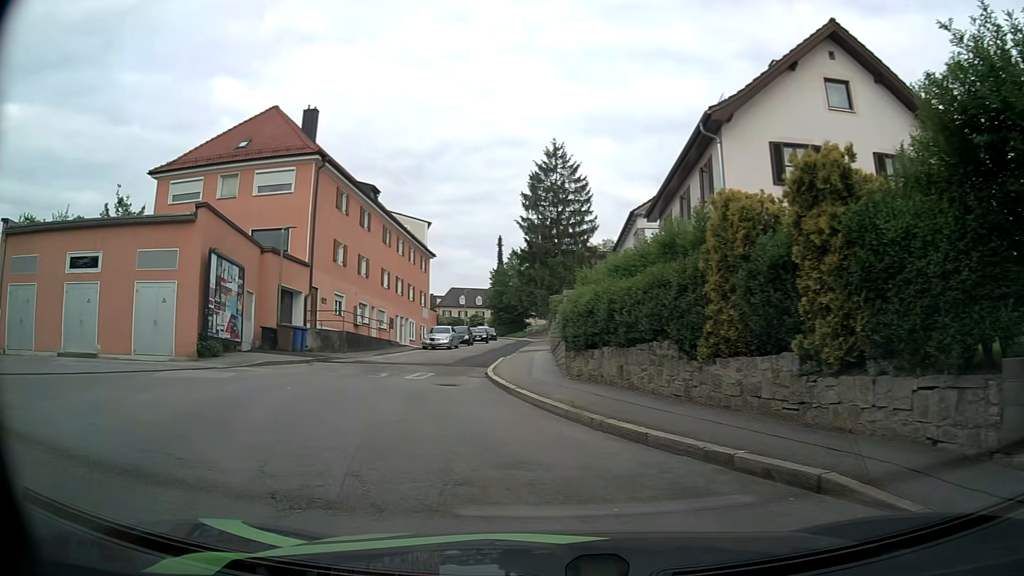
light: Day
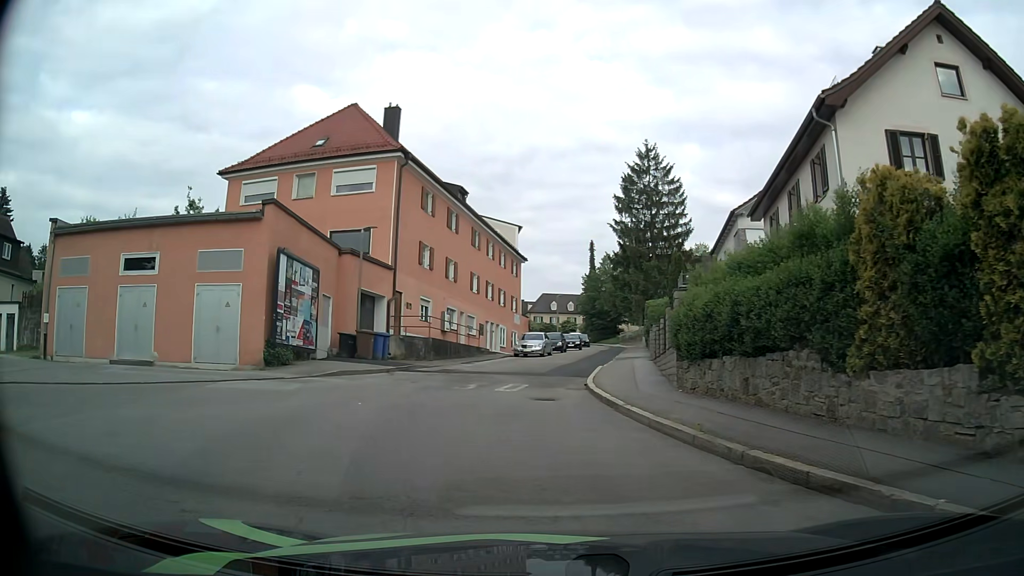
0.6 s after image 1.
(-0.1, +1.9) m; -7°
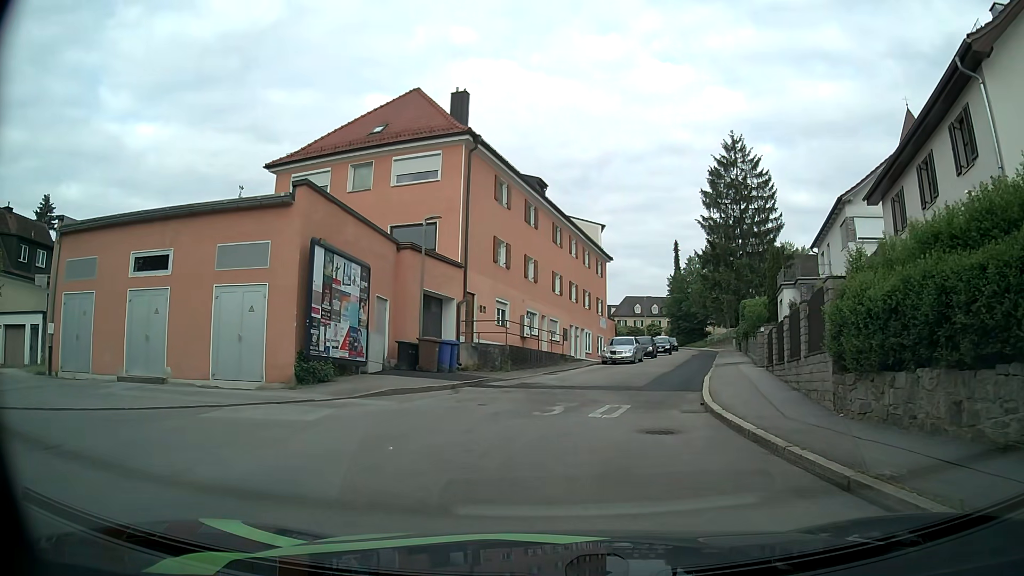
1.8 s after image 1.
(-0.4, +3.9) m; -8°
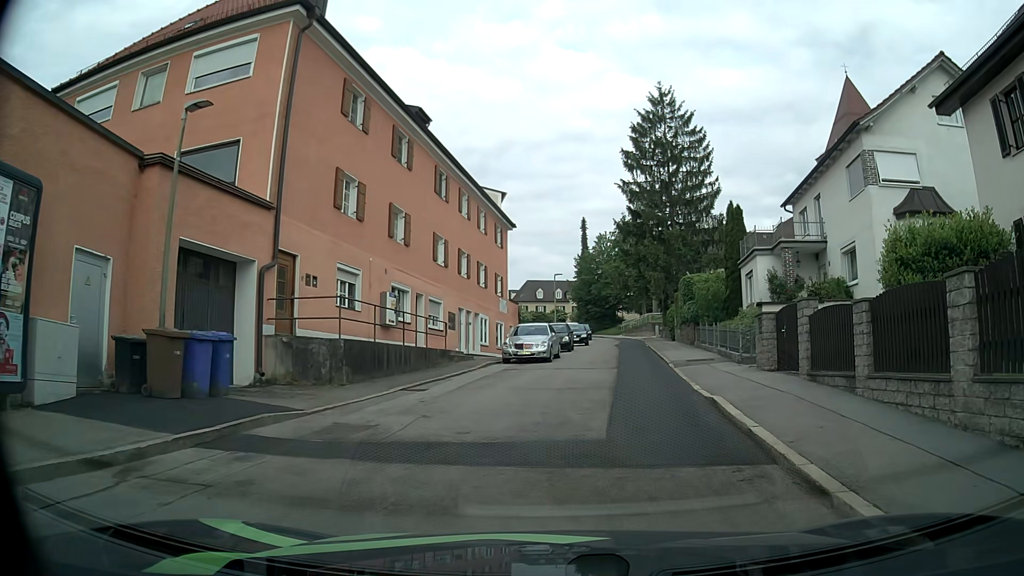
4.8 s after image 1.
(+0.5, +11.1) m; +8°
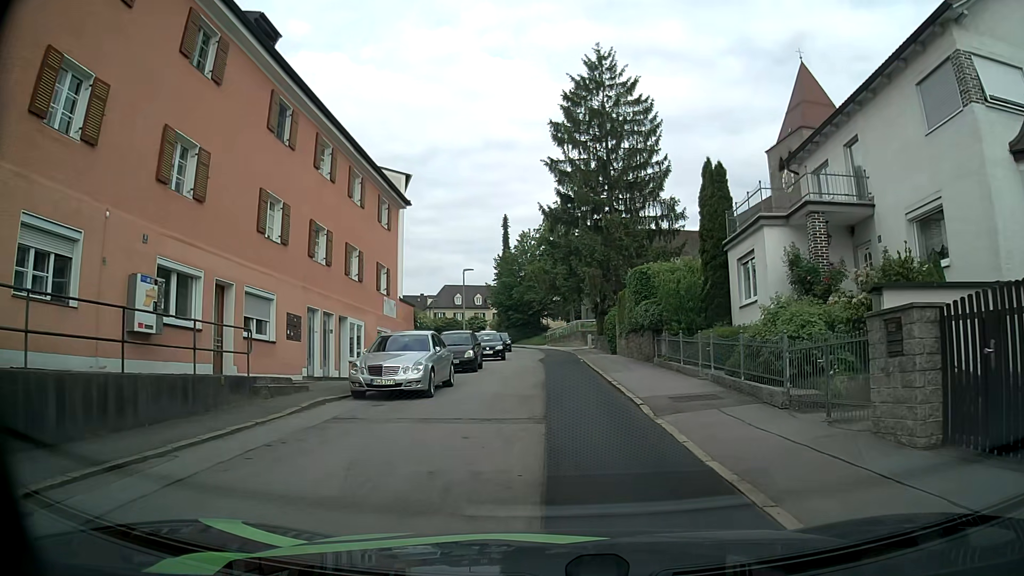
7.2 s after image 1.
(+0.8, +10.4) m; +6°
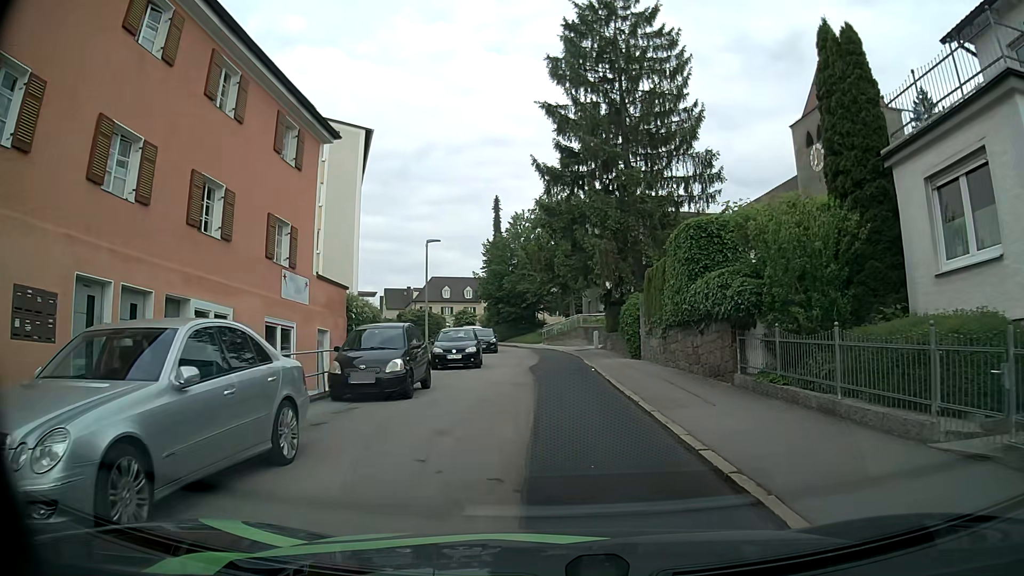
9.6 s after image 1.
(+0.2, +11.0) m; +1°
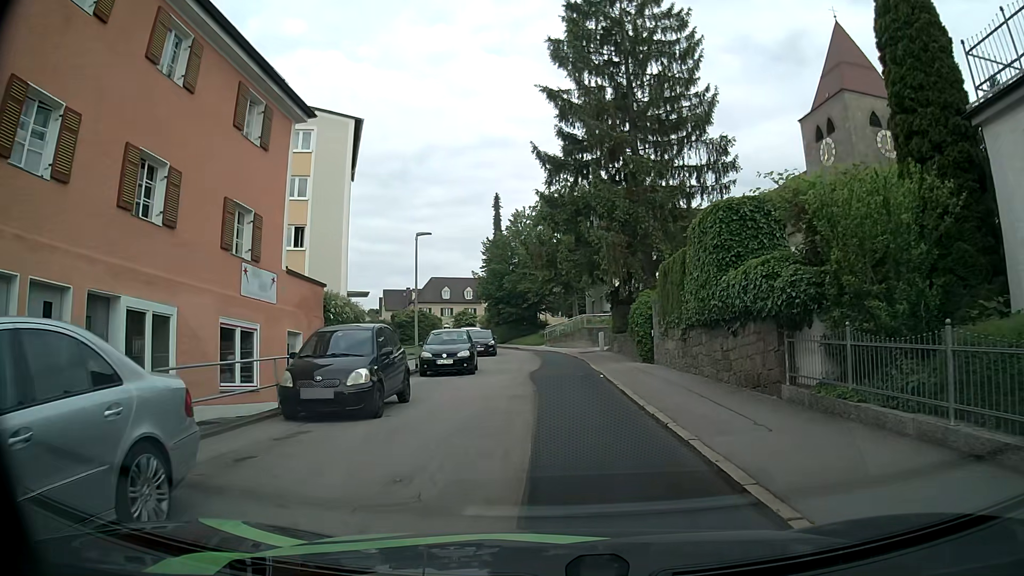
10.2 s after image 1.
(0.0, +2.7) m; +1°
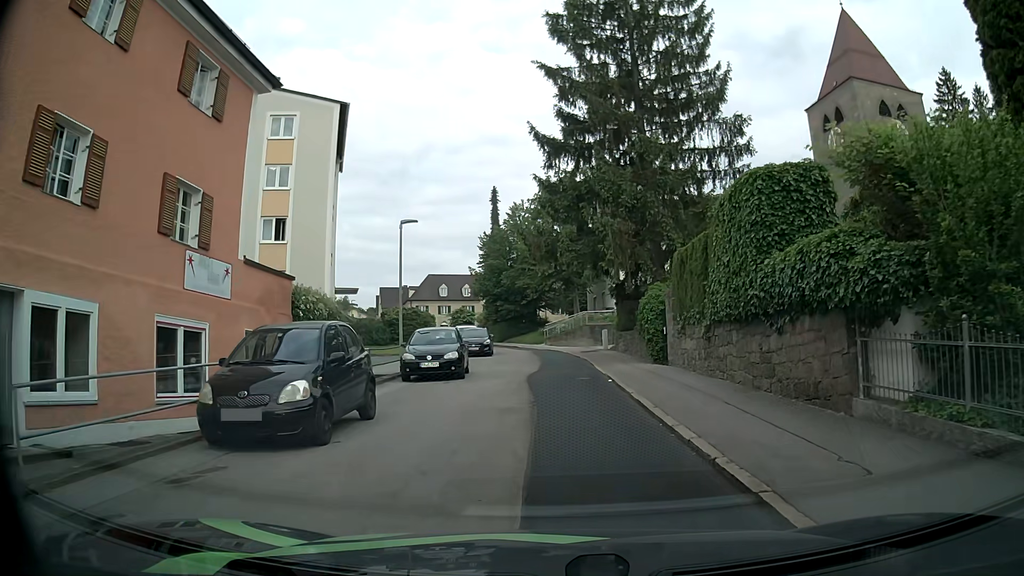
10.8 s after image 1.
(0.0, +2.7) m; -1°
(0, +10) (0, +20) (0, +30) (0, +40) (-2, +50) (-5, +59) (-9, +69) (-13, +78) (-17, +87) (-21, +96) m
